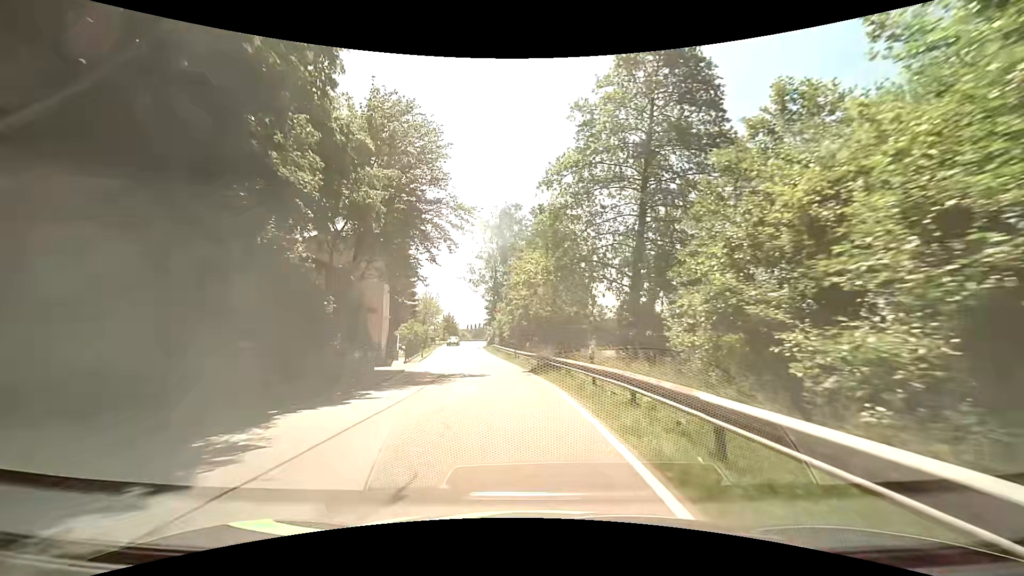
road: tertiary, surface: asphalt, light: Day
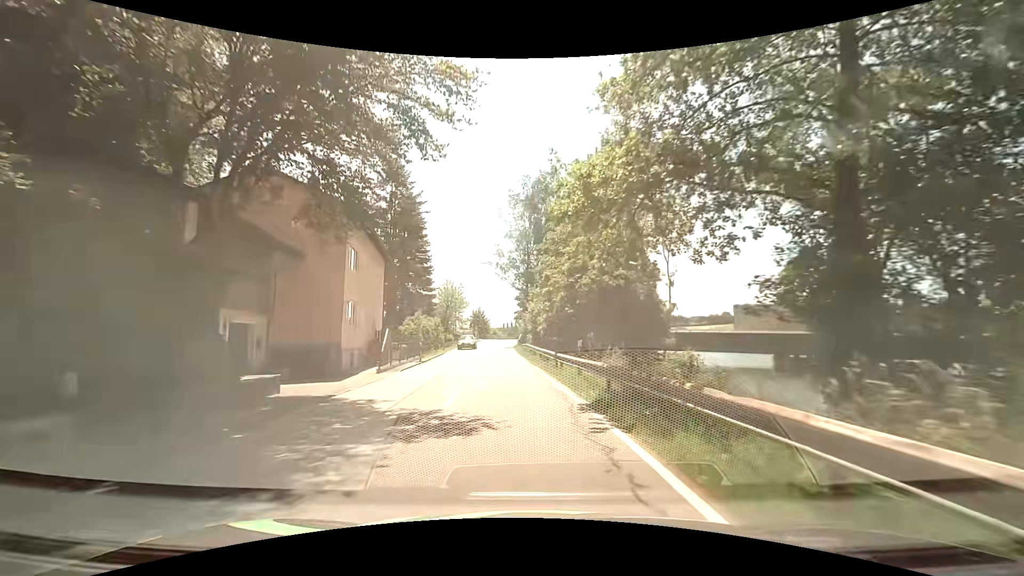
(-0.5, +13.6) m; -5°
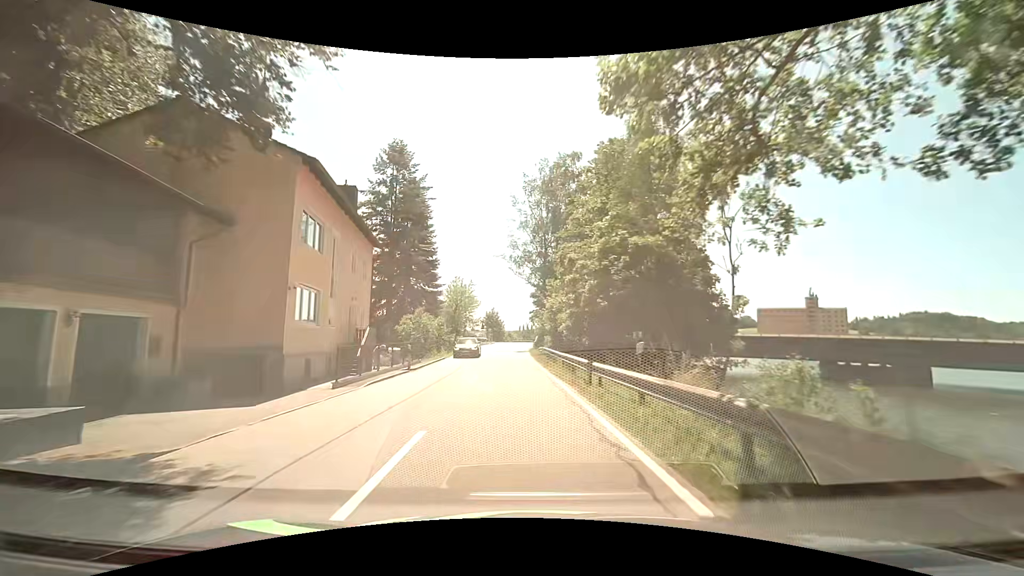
(-0.1, +6.6) m; -1°
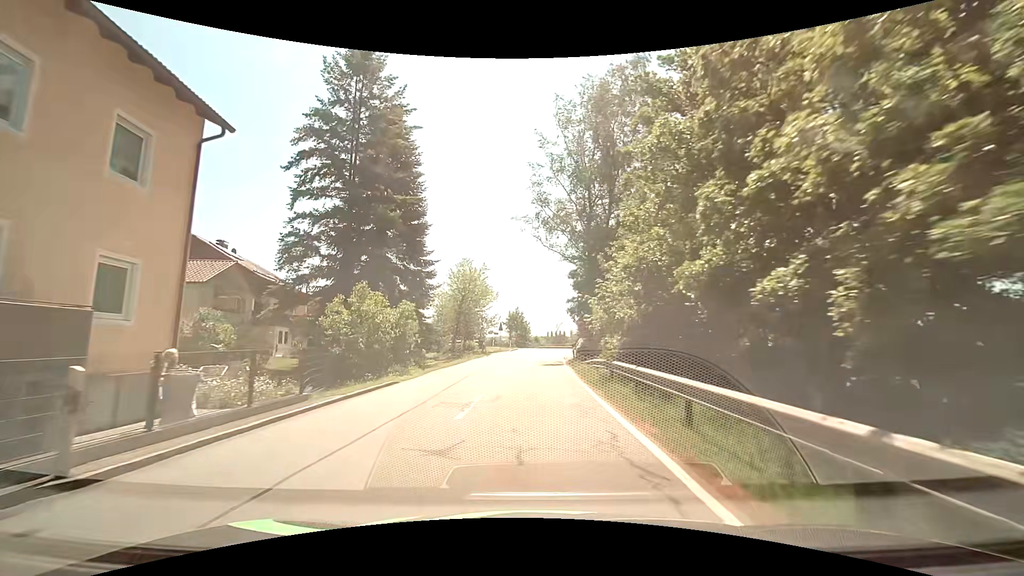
(-0.7, +18.7) m; -4°
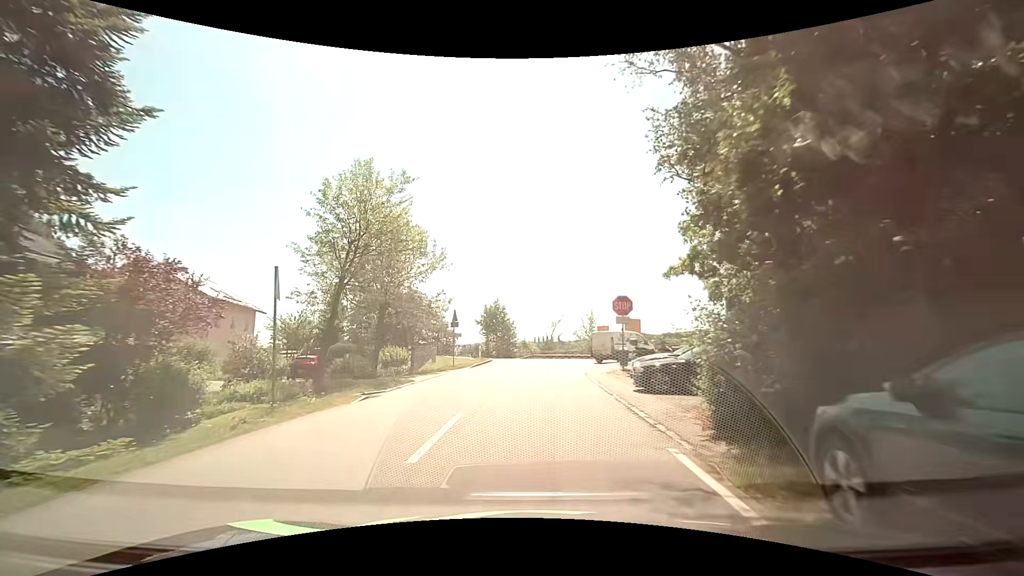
(+0.2, +27.5) m; +2°
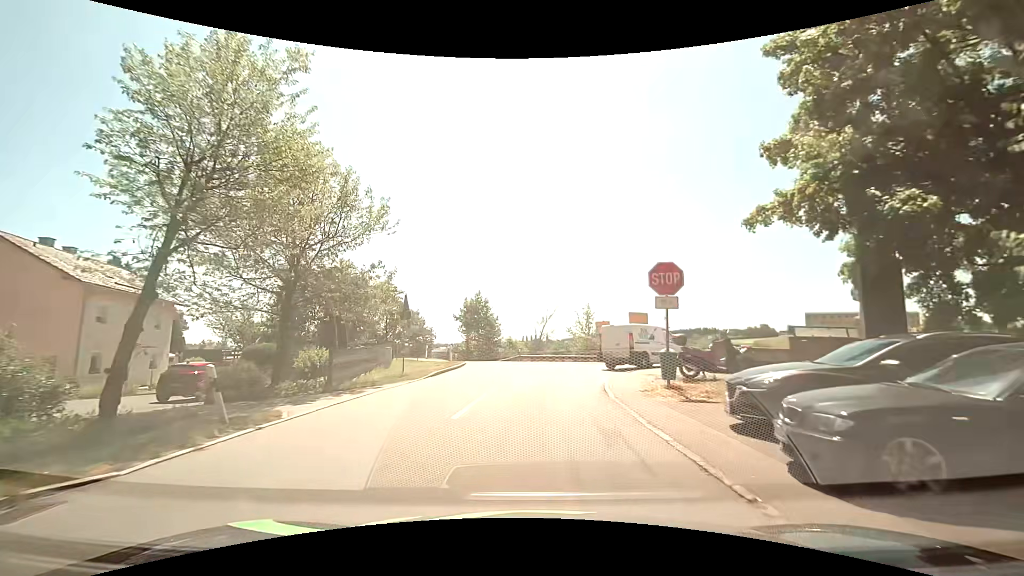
(+0.1, +8.9) m; +3°
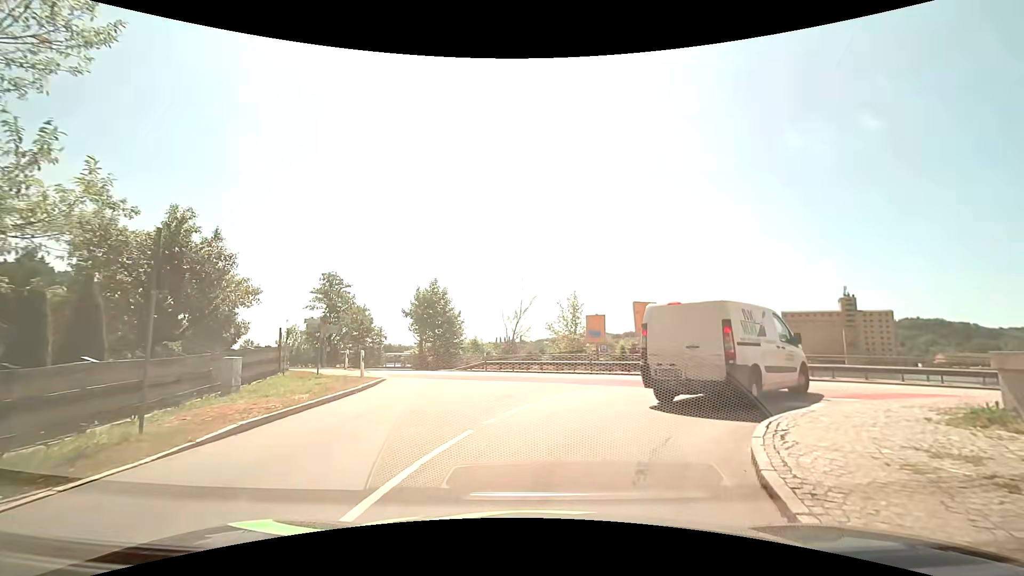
(0.0, +12.1) m; +1°
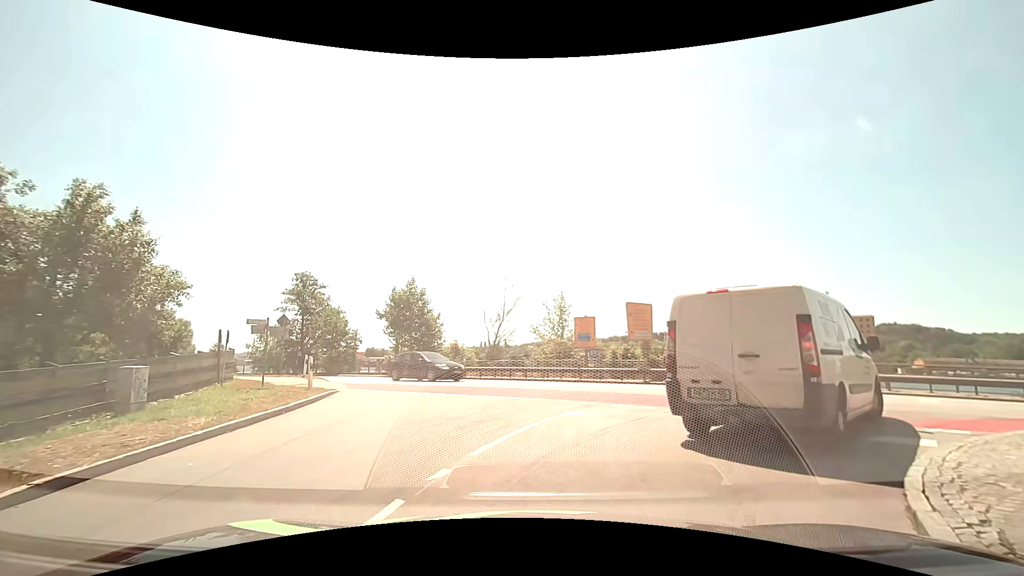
(0.0, +2.9) m; +2°
